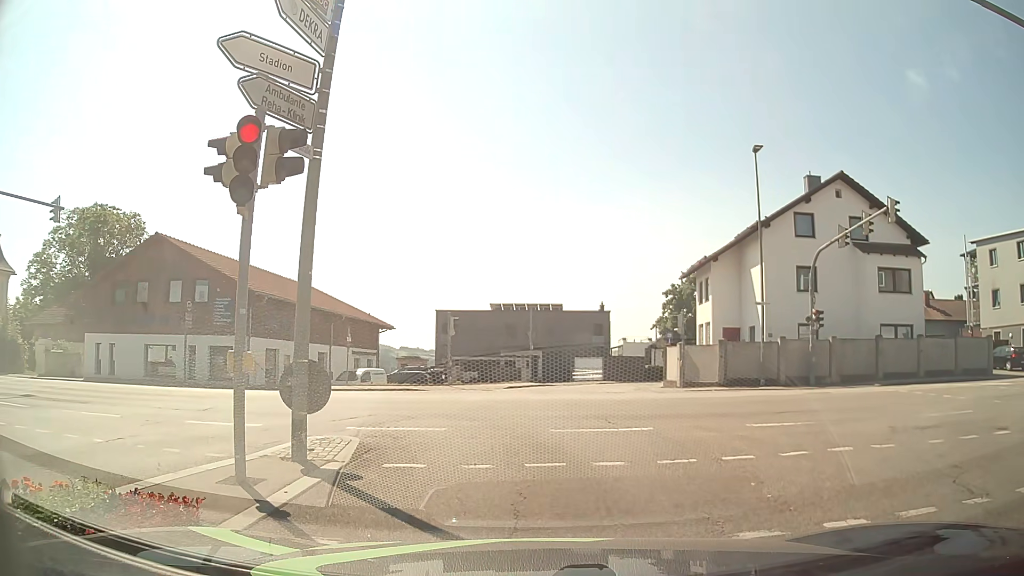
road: tertiary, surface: asphalt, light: Day
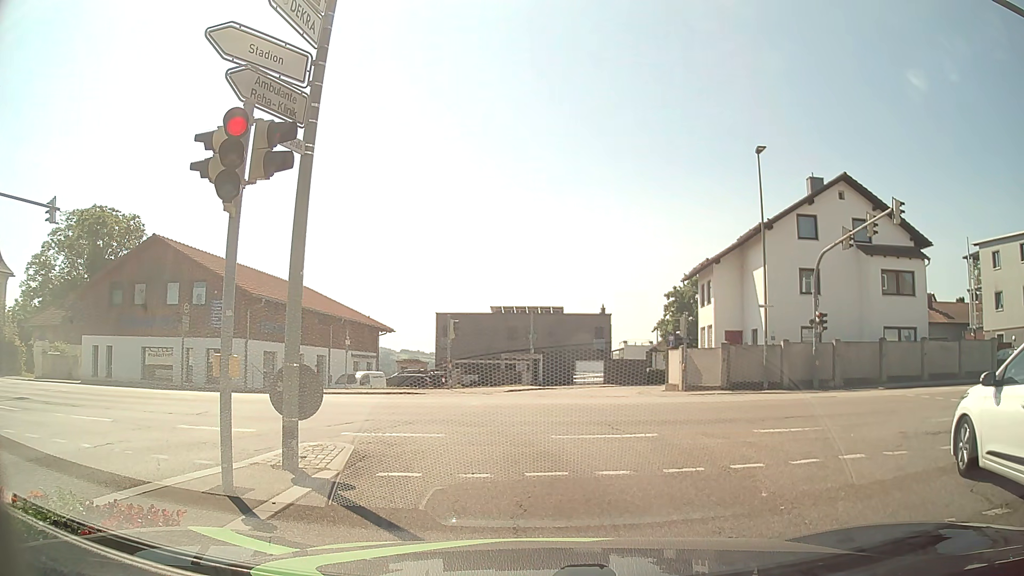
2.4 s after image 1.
(0.0, +0.4) m; 0°
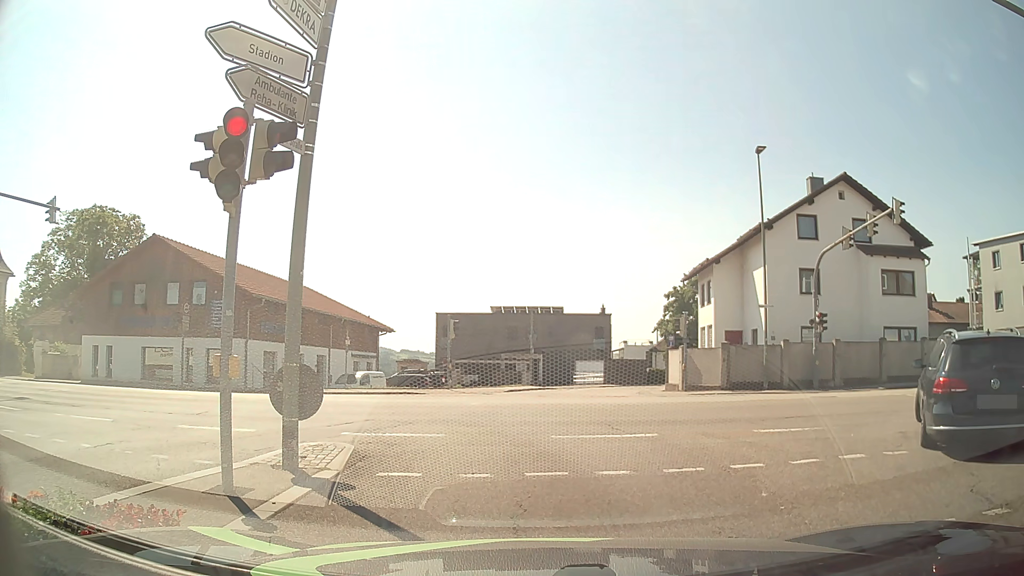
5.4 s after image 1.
(0.0, 0.0) m; 0°
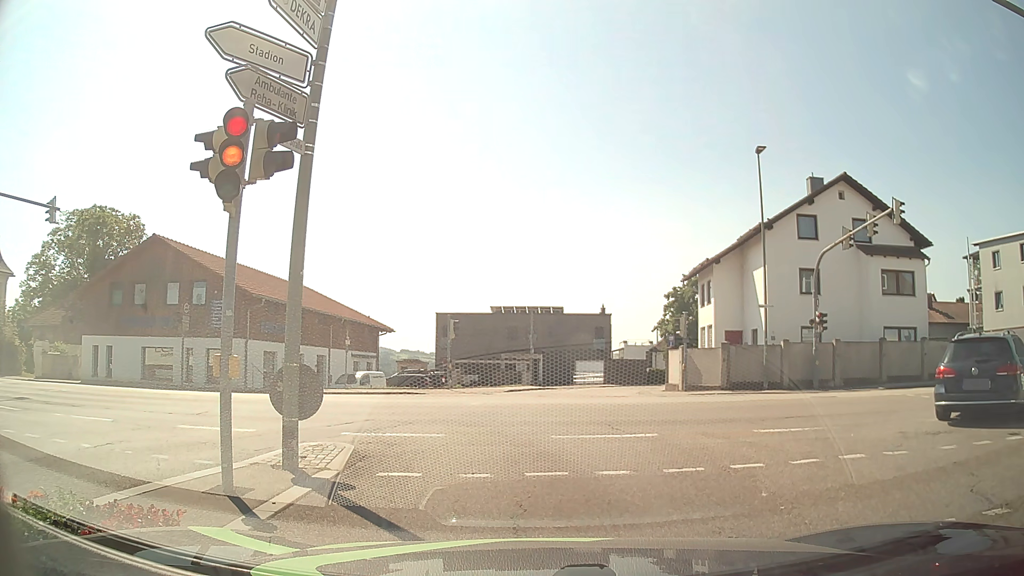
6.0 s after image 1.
(0.0, 0.0) m; 0°
